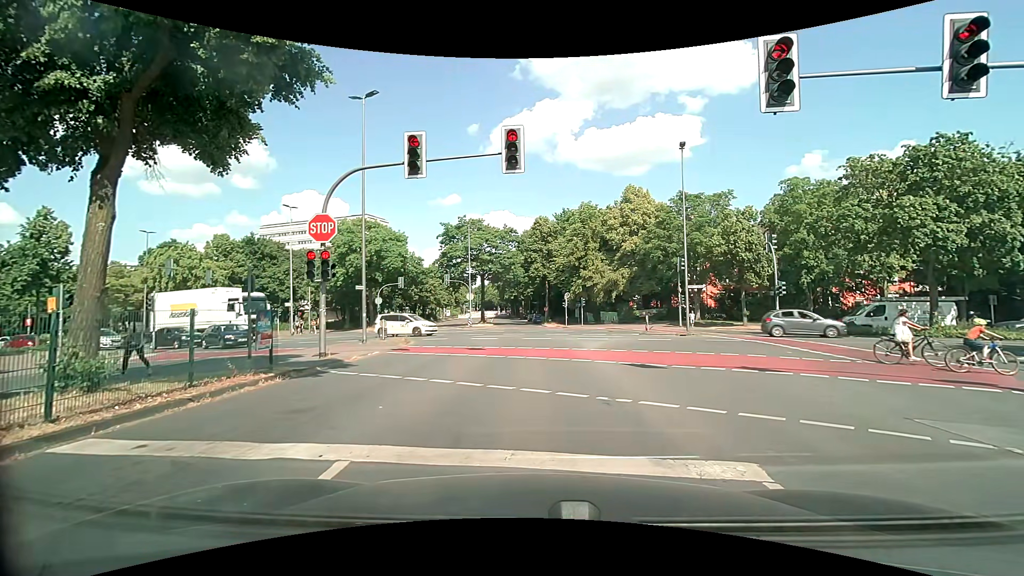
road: secondary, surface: asphalt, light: Day
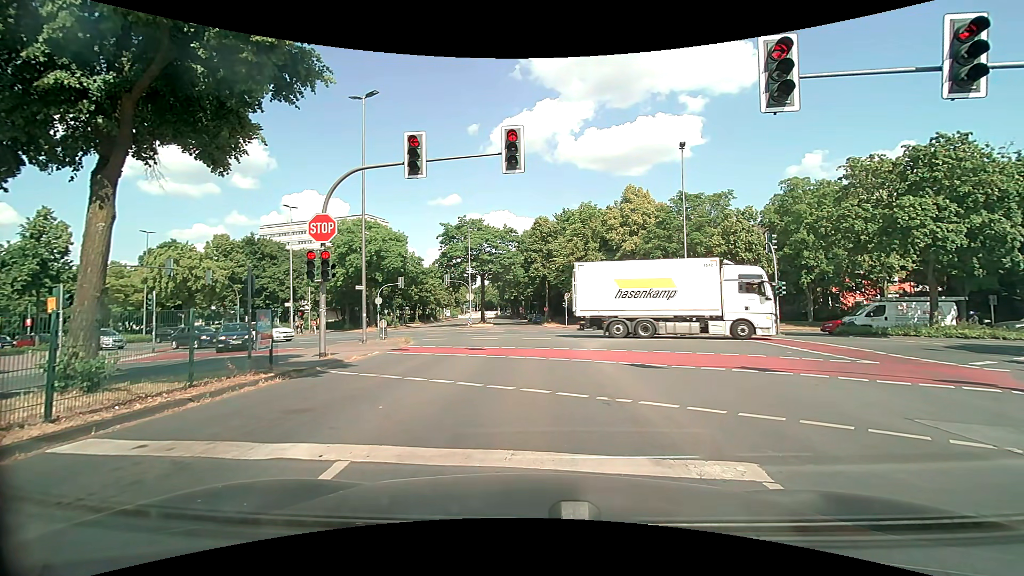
(0.0, 0.0) m; 0°
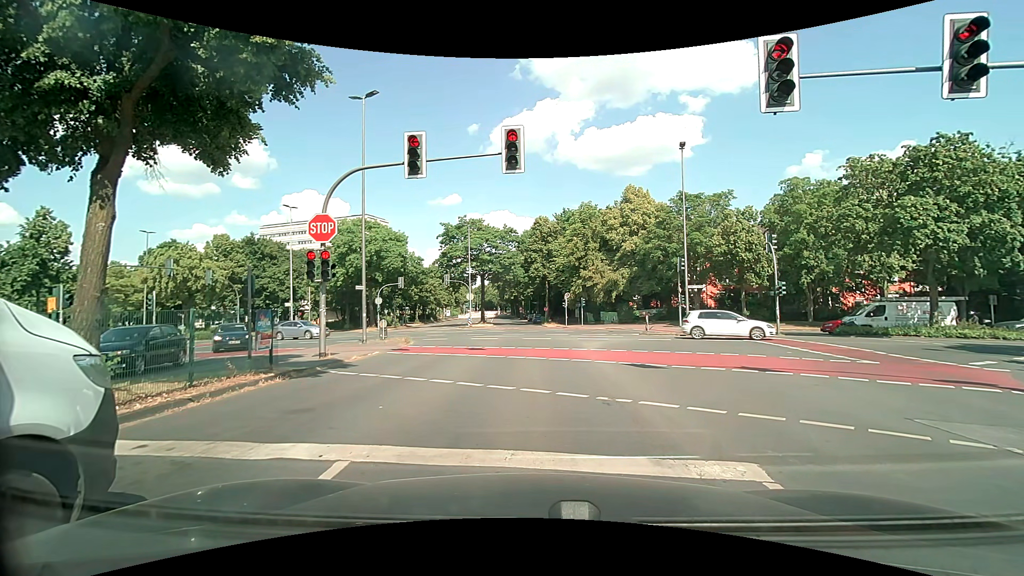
(0.0, 0.0) m; 0°
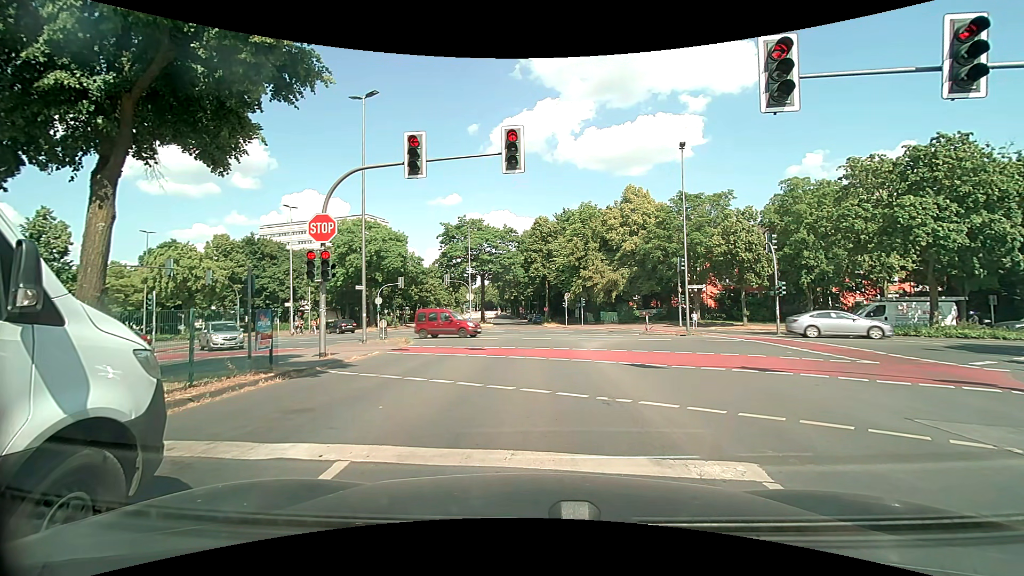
(0.0, 0.0) m; 0°
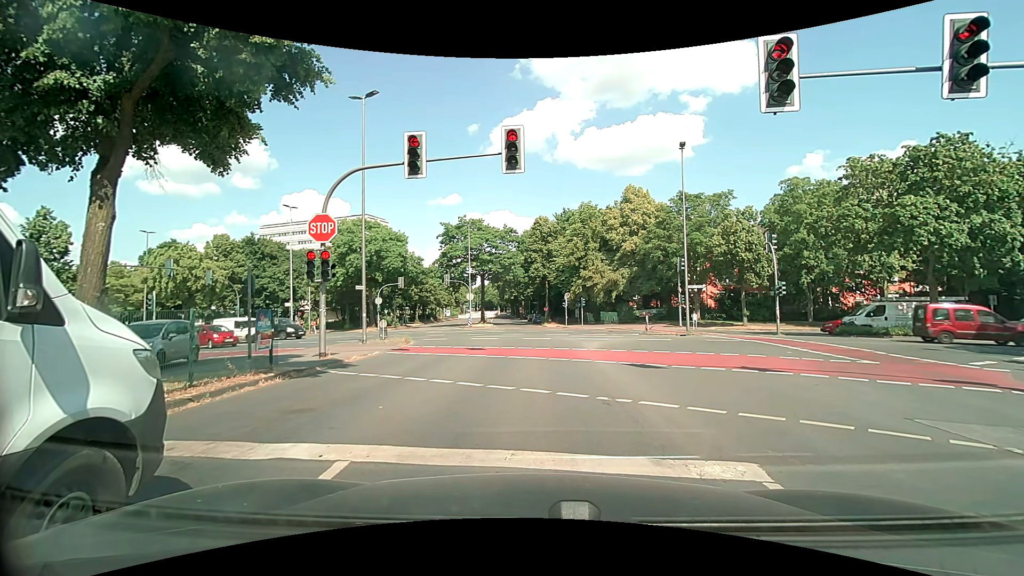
(0.0, 0.0) m; 0°
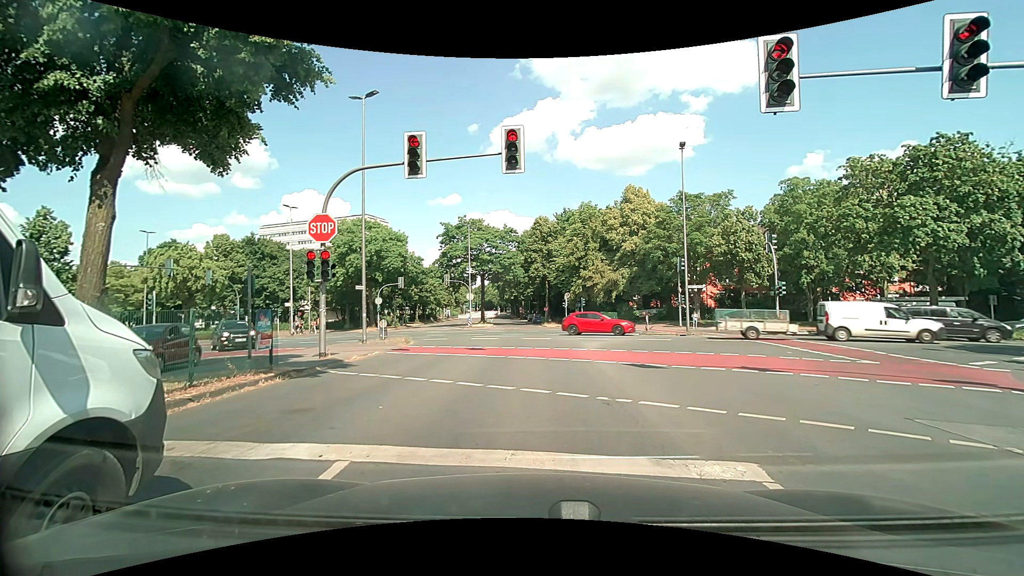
(0.0, 0.0) m; 0°
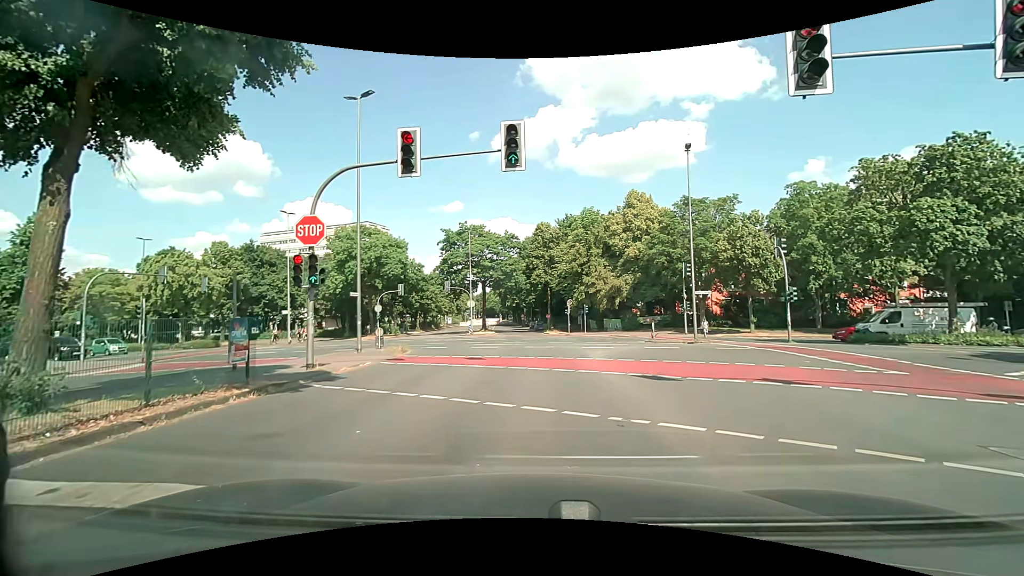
(0.0, +1.1) m; -1°
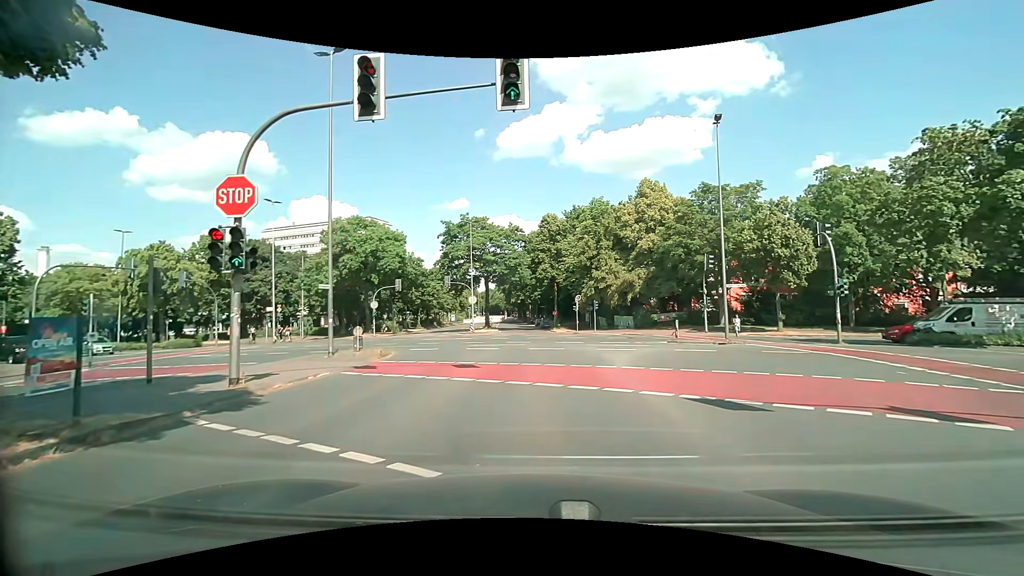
(0.0, +4.2) m; -1°
(0, +10) (0, +20) (-1, +30) (-1, +40) (-1, +50) (-1, +60) (-2, +70) (-2, +80) (-2, +90) (-3, +100) m
